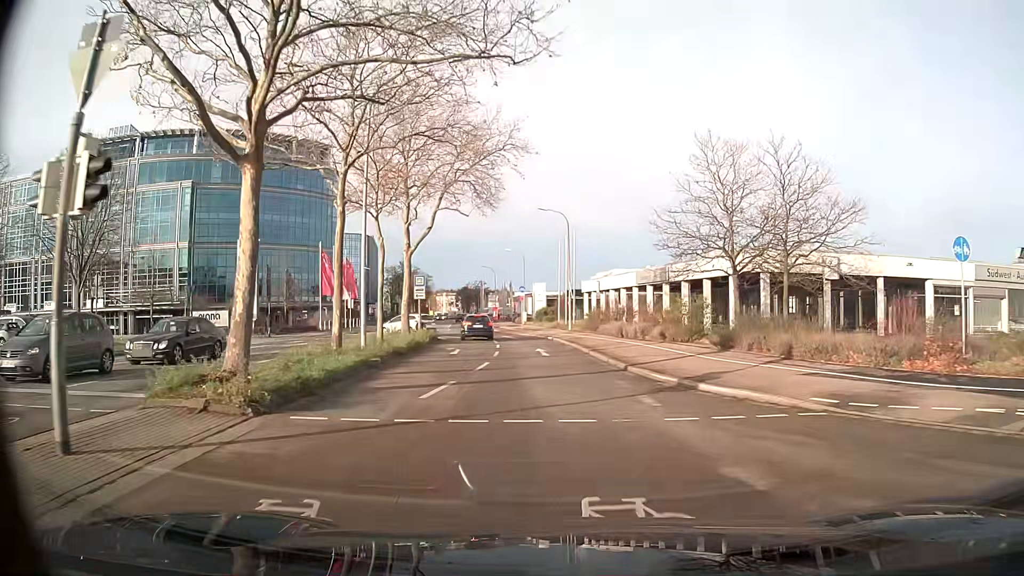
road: tertiary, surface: asphalt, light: Day
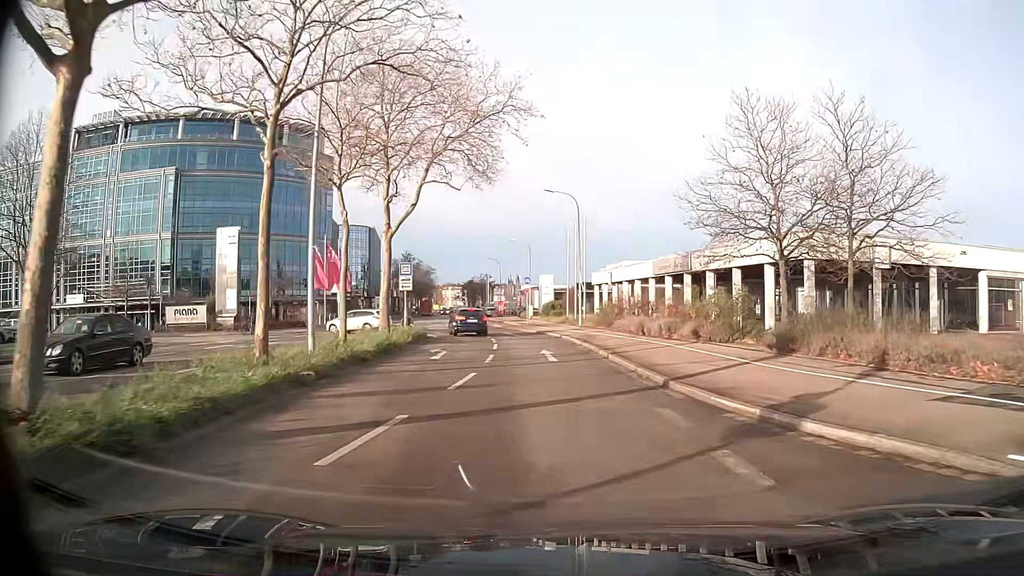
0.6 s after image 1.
(0.0, +5.4) m; -1°
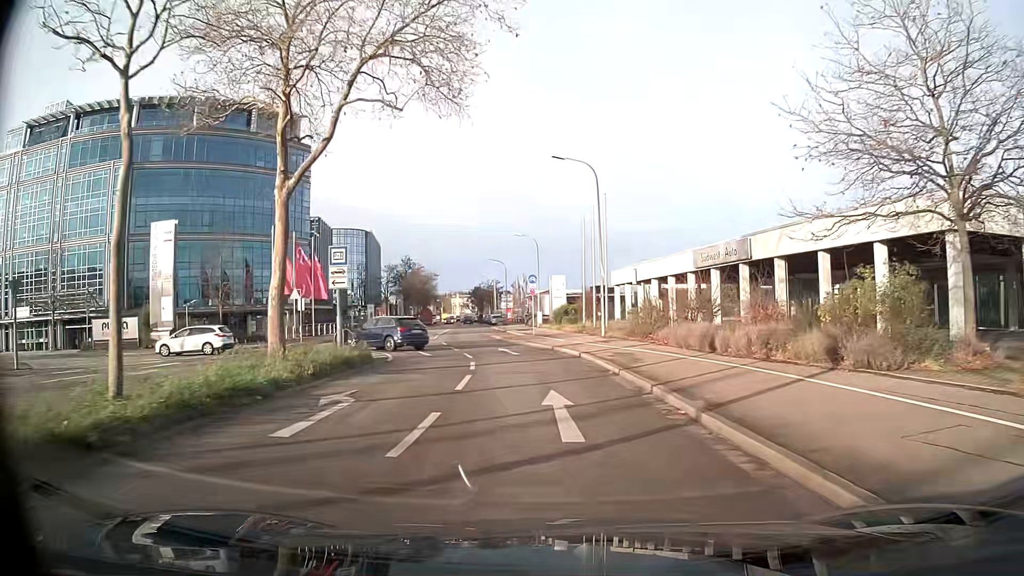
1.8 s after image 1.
(-0.1, +11.4) m; -2°
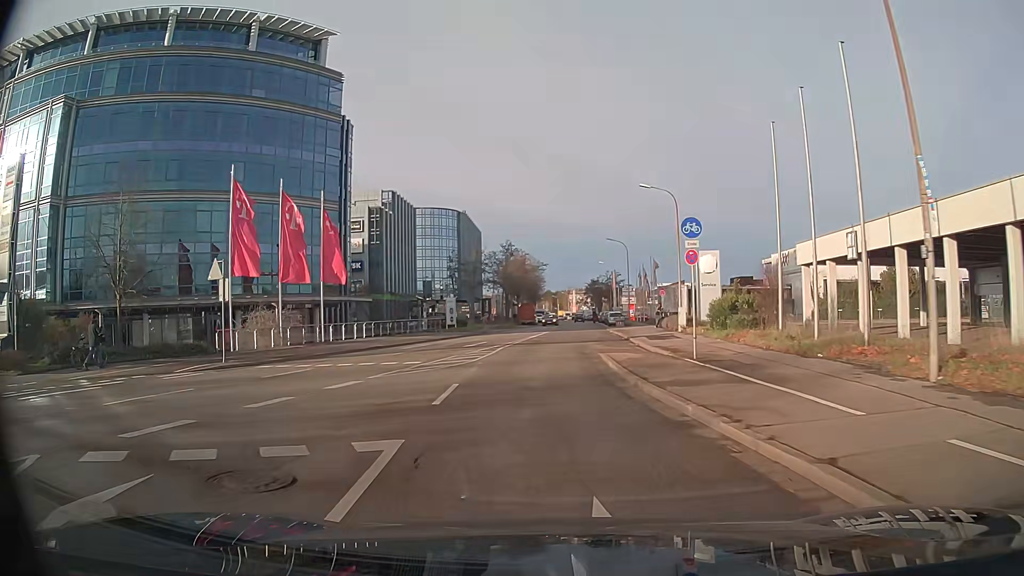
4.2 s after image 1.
(-1.6, +23.5) m; -11°
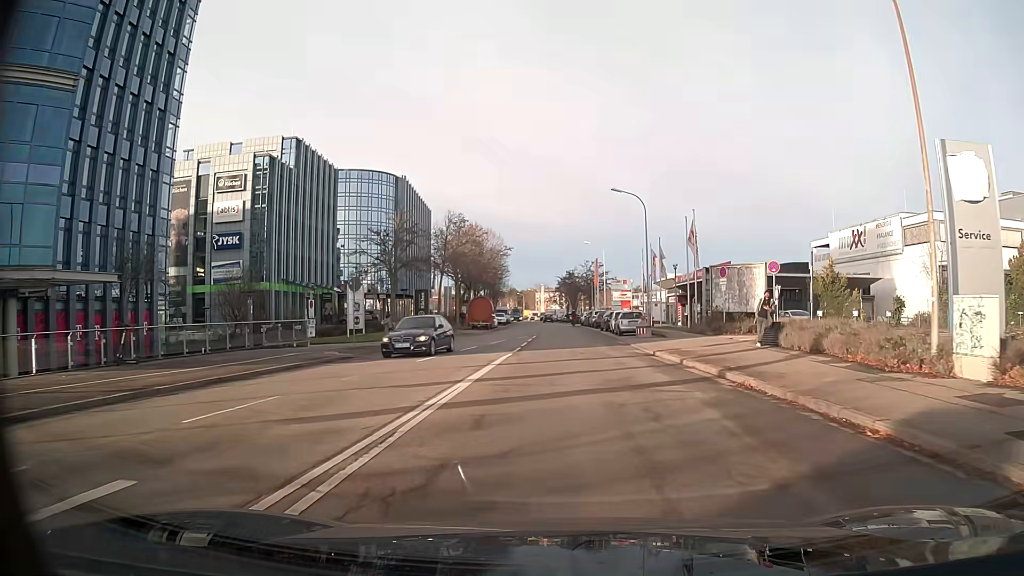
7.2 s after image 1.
(+0.4, +29.6) m; +4°
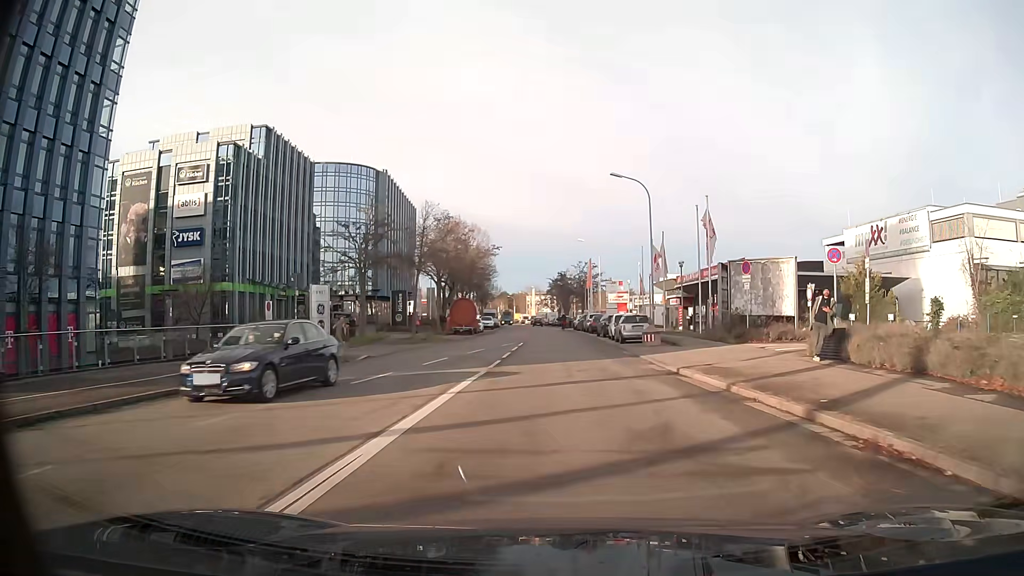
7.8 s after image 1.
(0.0, +5.9) m; +1°
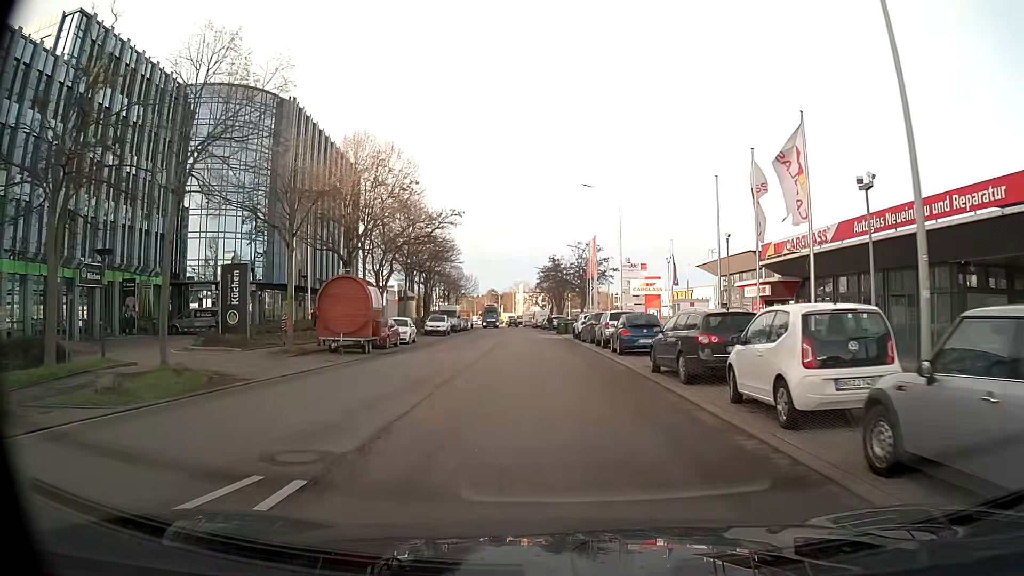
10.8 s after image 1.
(+0.3, +29.6) m; +1°
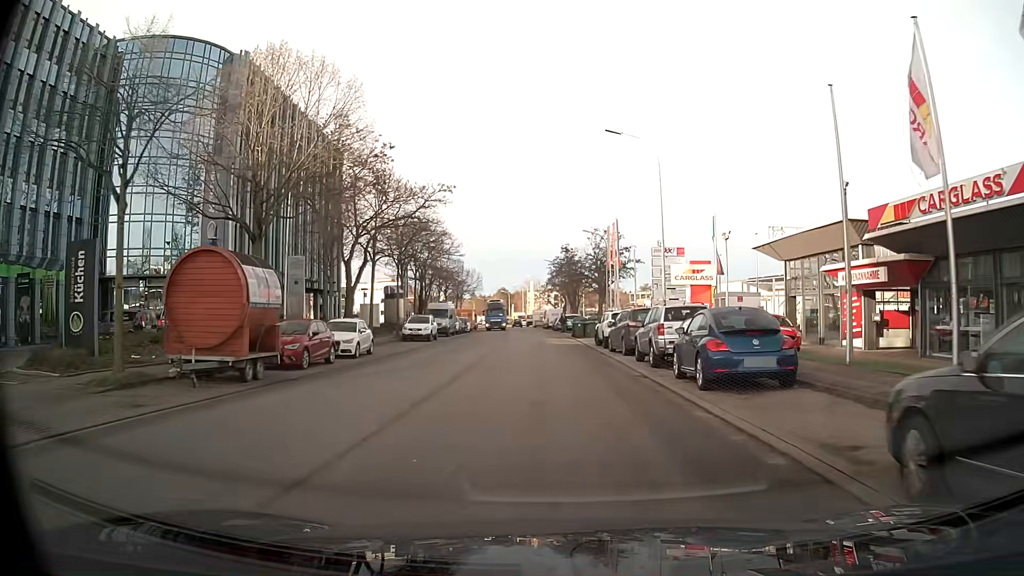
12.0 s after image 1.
(-0.1, +11.8) m; -1°
(0, +10) (0, +20) (0, +30) (-1, +40) (-1, +50) (-2, +60) (-2, +70) (-3, +80) (-4, +90) (-5, +100) m
